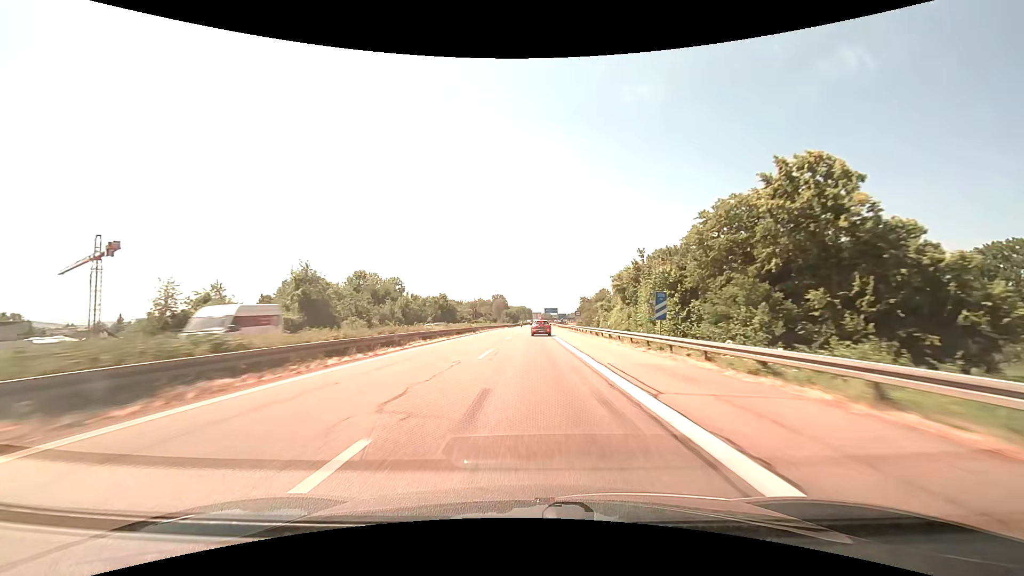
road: motorway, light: Day
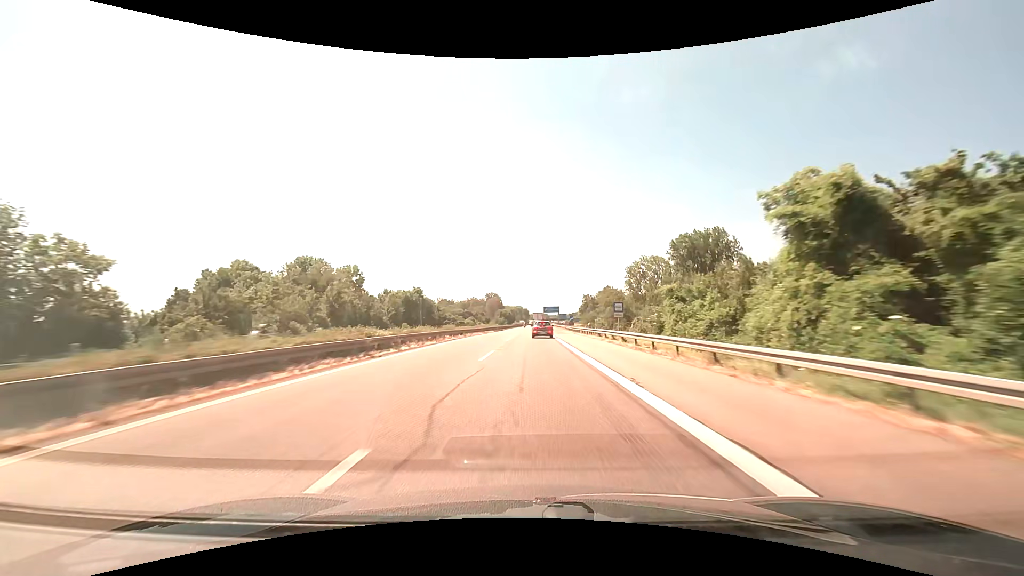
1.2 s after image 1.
(+0.1, +36.7) m; 0°
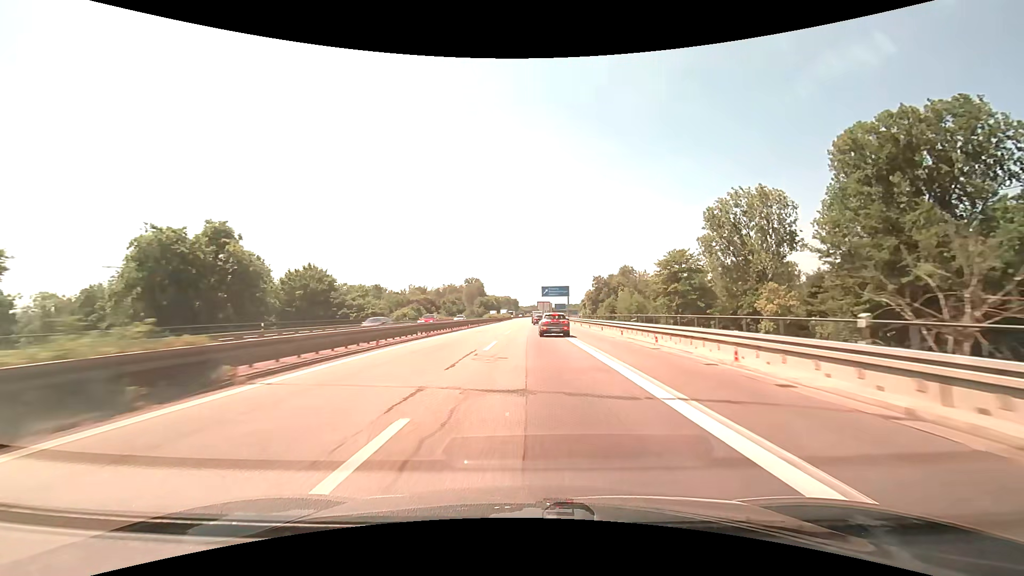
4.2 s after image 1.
(+0.8, +88.8) m; +1°
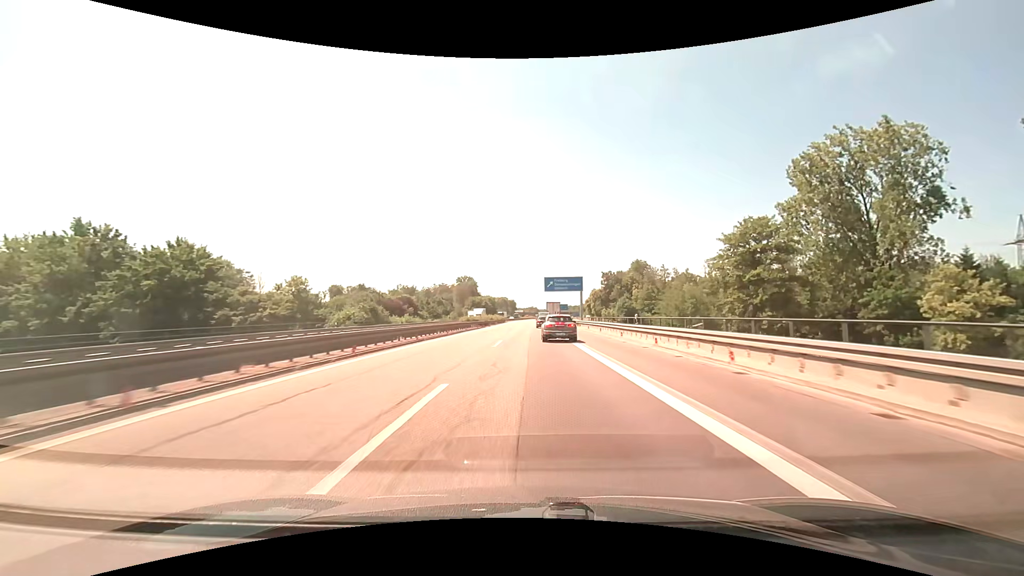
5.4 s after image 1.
(+0.1, +32.4) m; 0°
(0, +10) (0, +20) (0, +30) (0, +40) (+1, +50) (+1, +60) (+1, +70) (+2, +80) (+3, +90) (+4, +100) m
